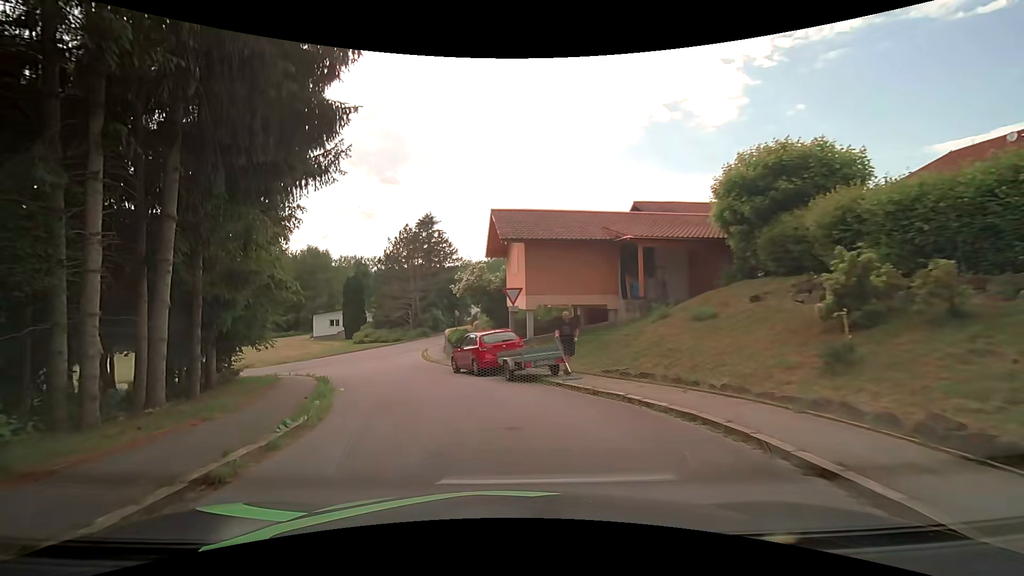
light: Day
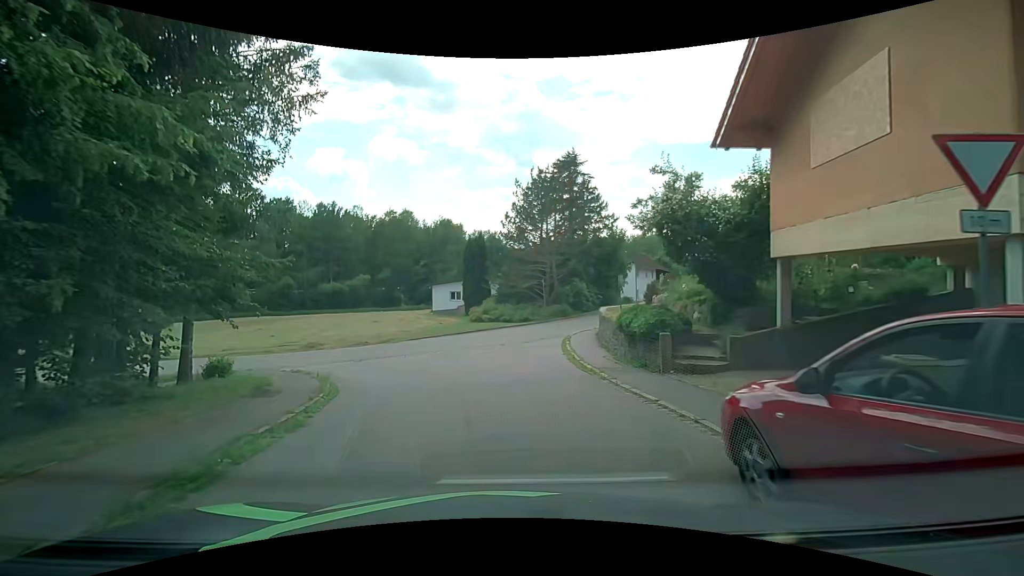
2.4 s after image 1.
(-2.5, +15.0) m; -17°
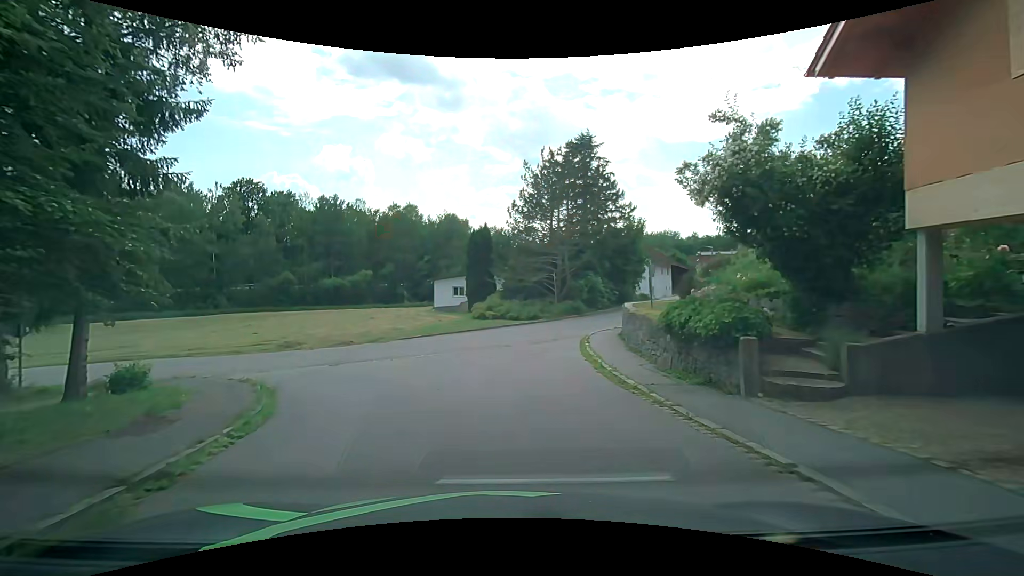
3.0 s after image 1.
(0.0, +3.7) m; -1°
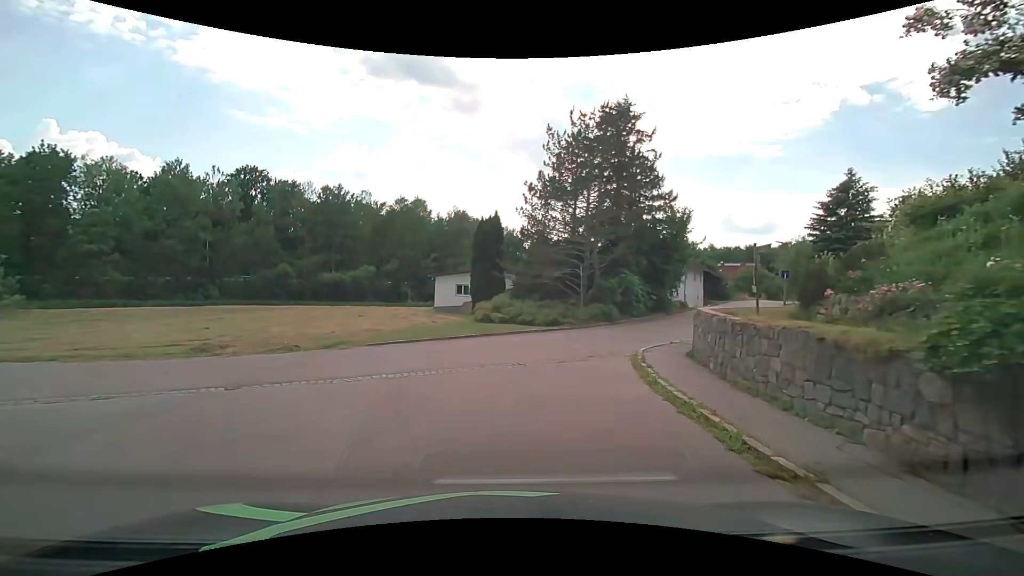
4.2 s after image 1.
(+0.1, +6.9) m; 0°
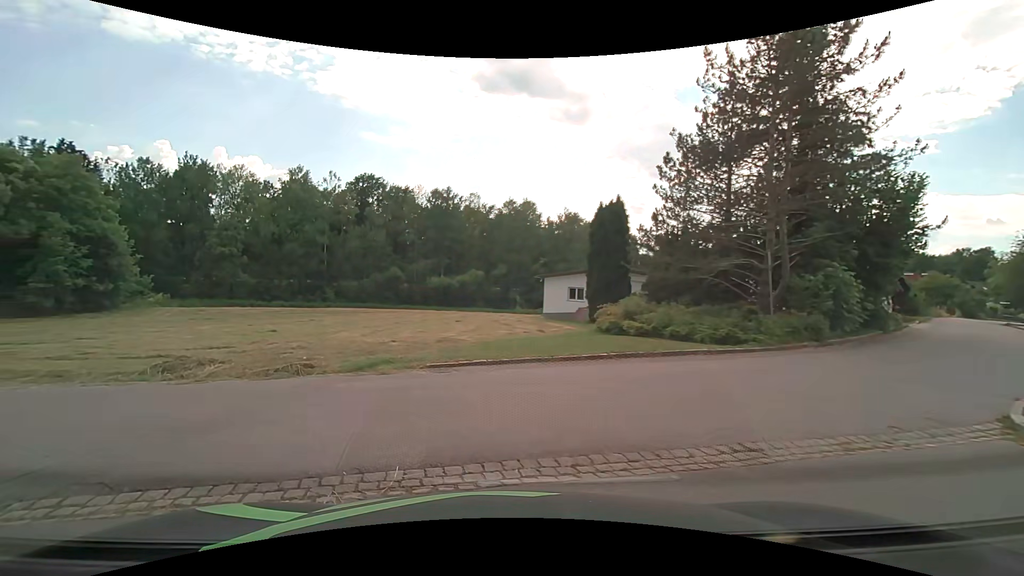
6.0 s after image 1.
(-0.4, +7.4) m; -12°
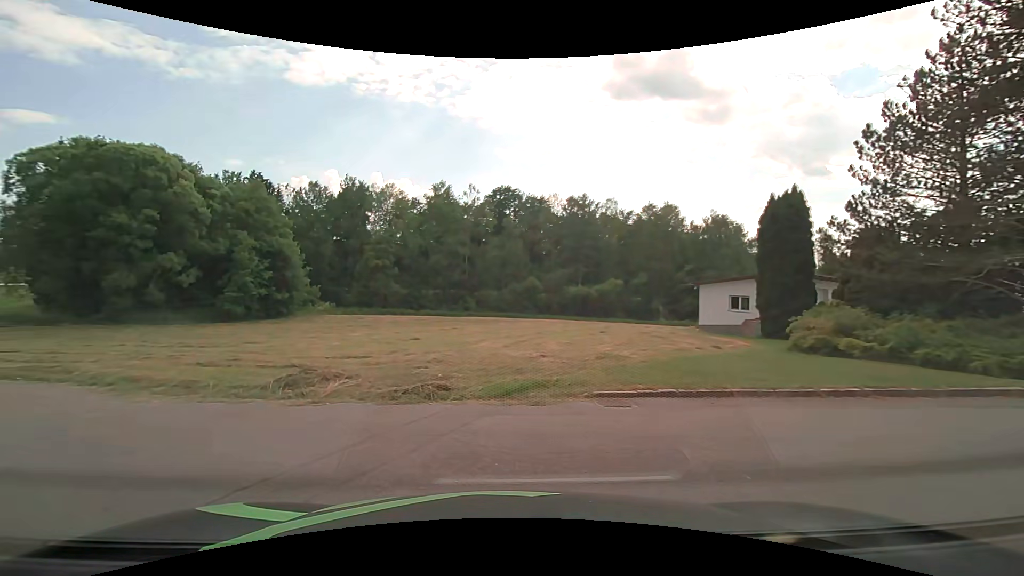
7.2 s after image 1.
(-0.3, +2.7) m; -16°
